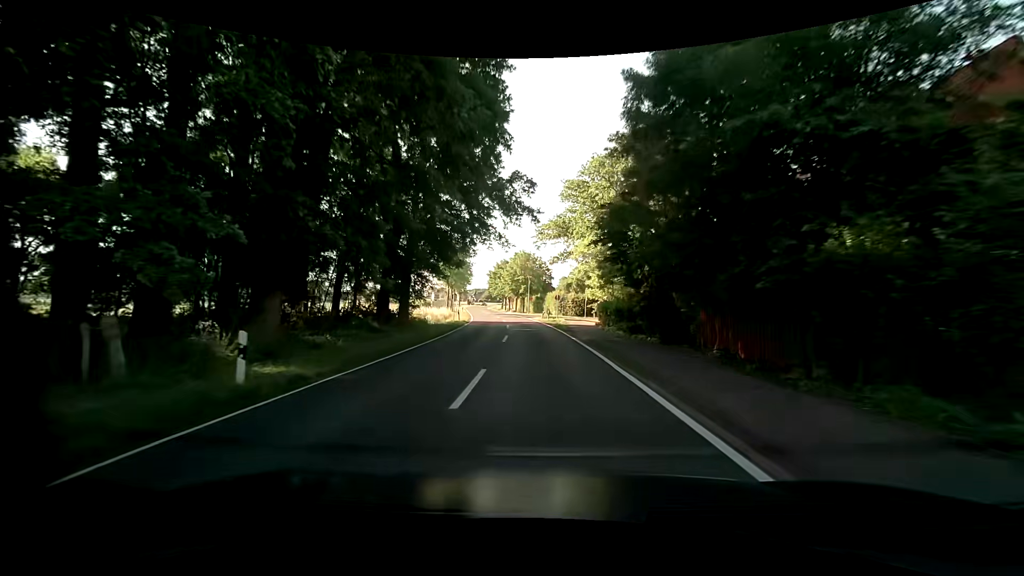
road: tertiary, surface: asphalt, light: Day
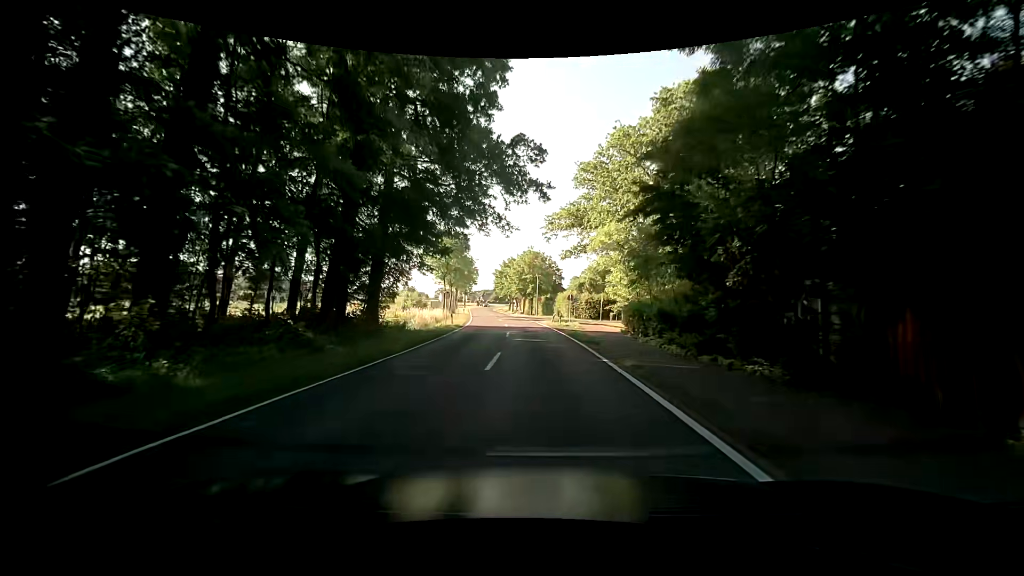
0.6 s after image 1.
(-0.1, +7.9) m; -1°
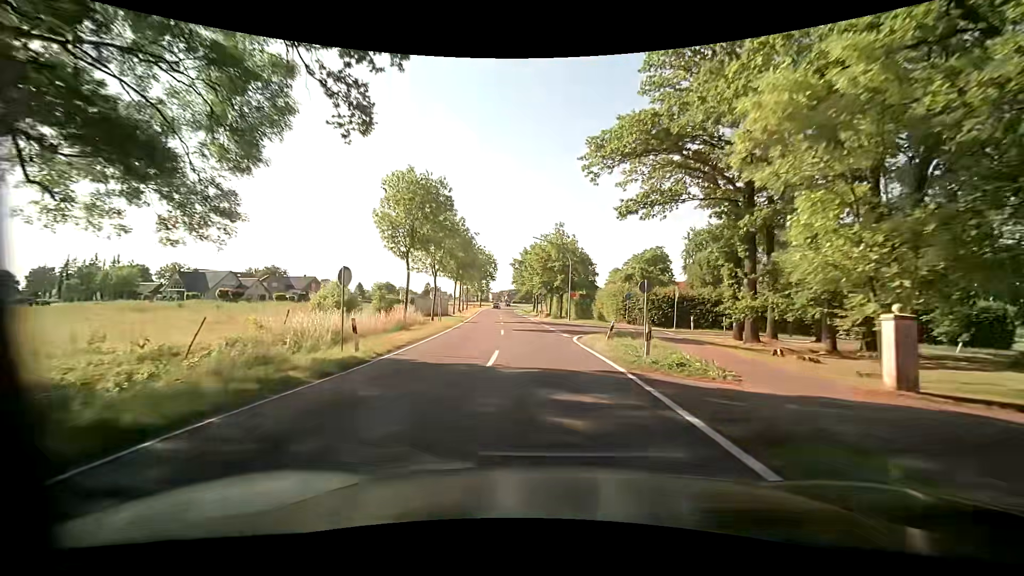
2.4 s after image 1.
(-0.7, +23.7) m; -4°
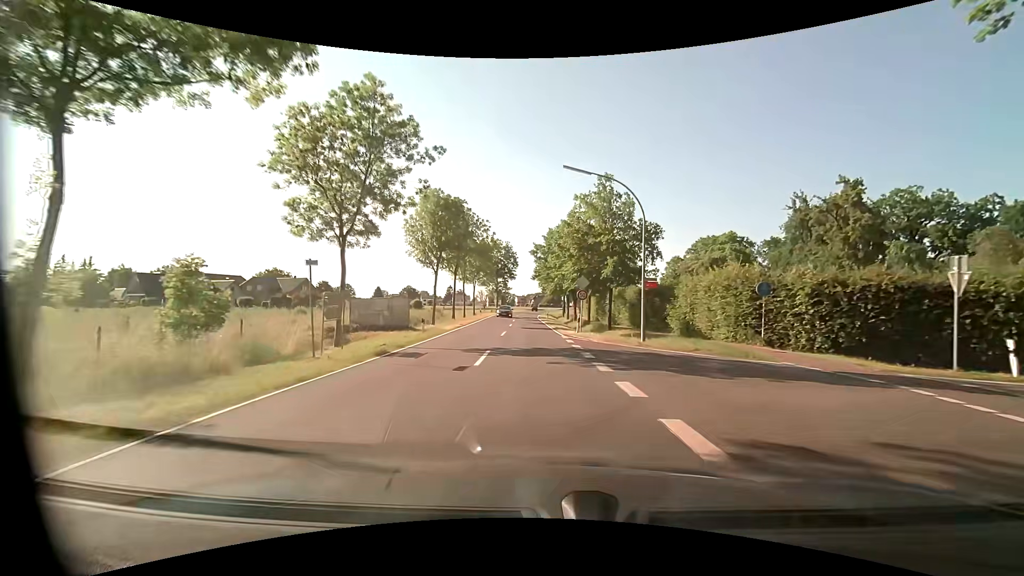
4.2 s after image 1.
(-0.6, +23.8) m; -3°
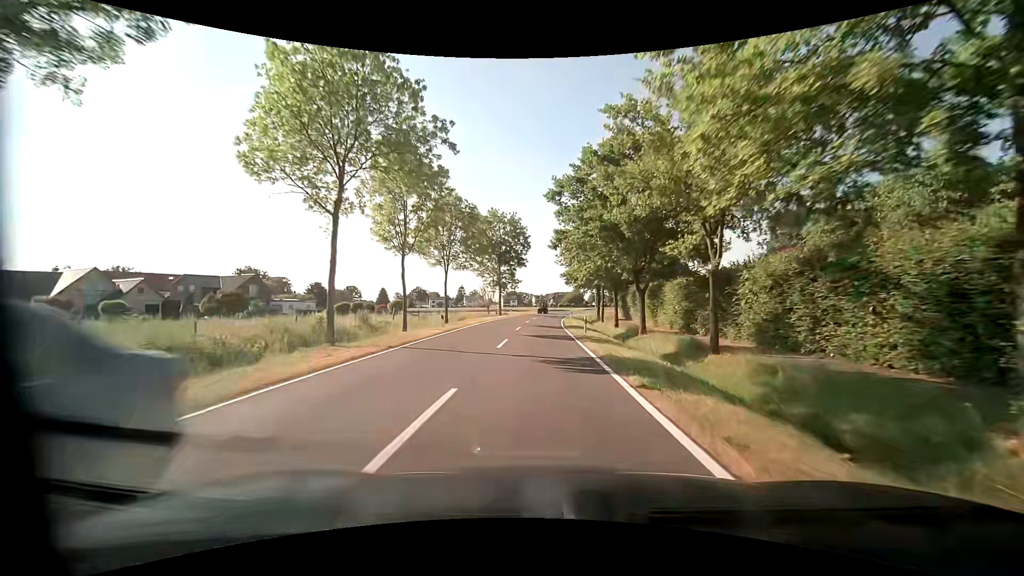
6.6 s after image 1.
(-1.1, +31.7) m; -3°
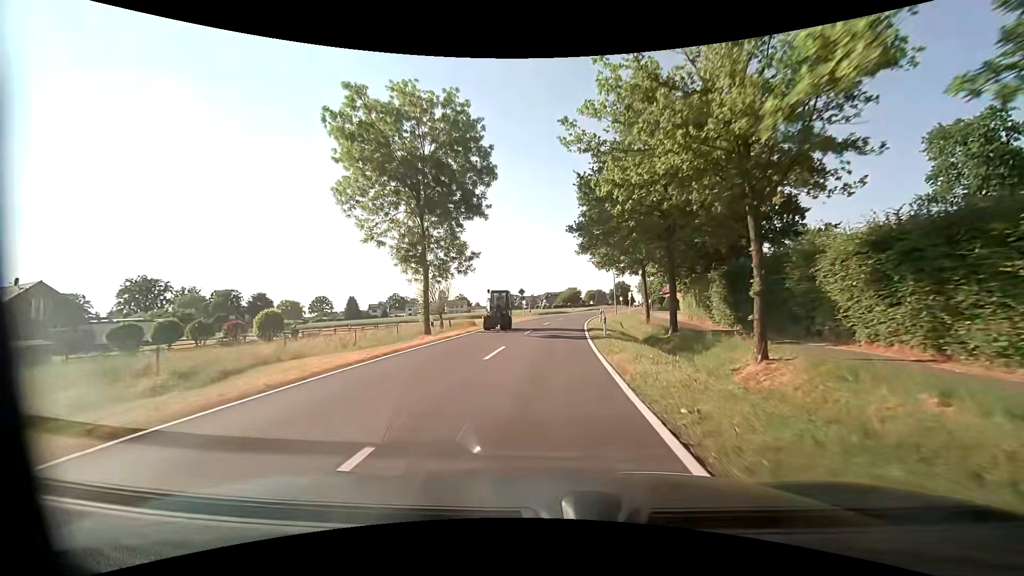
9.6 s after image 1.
(+0.1, +39.5) m; +1°
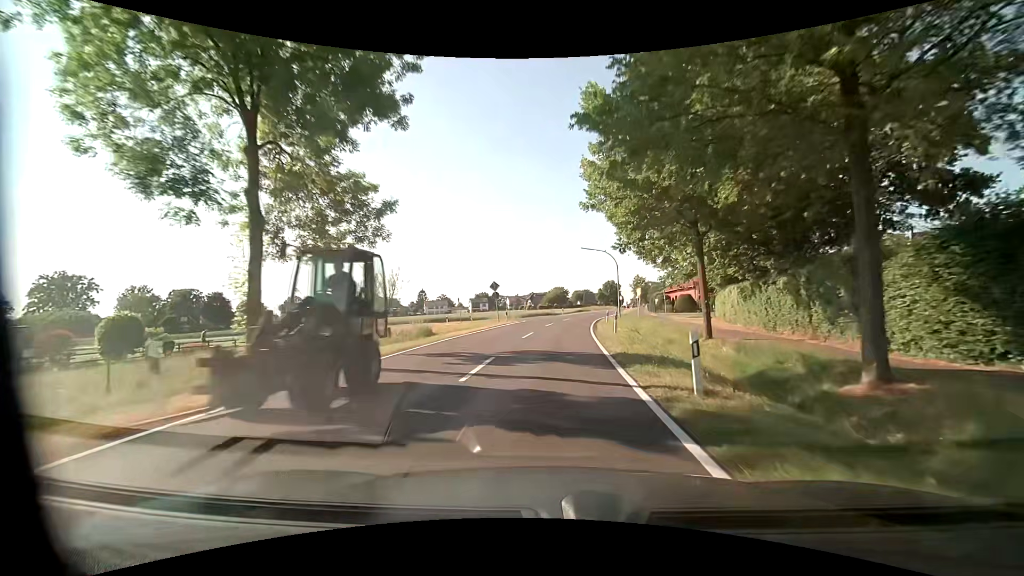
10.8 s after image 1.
(+0.2, +15.8) m; +2°
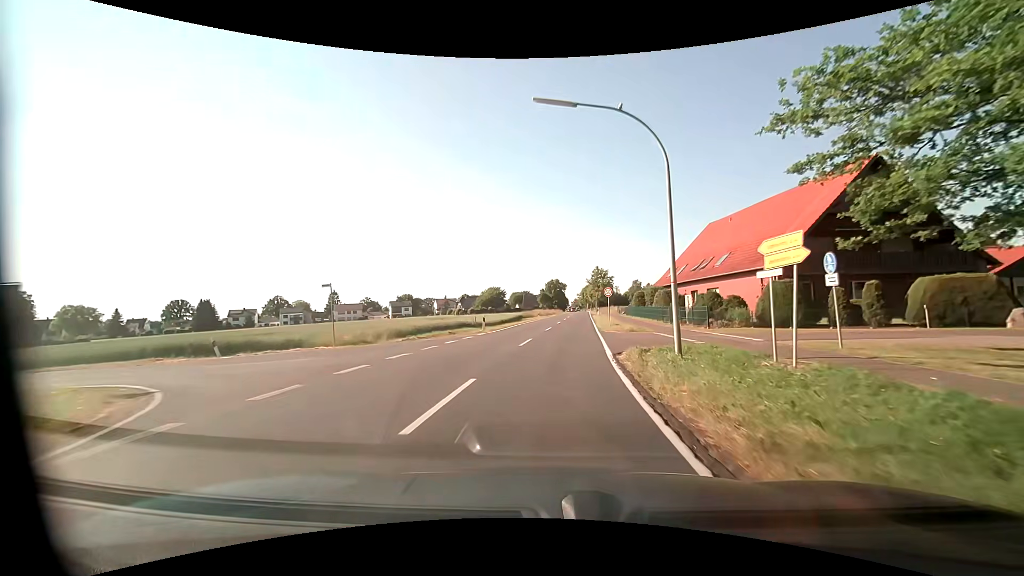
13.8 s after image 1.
(+2.3, +39.4) m; +7°
(0, +10) (+1, +20) (+1, +30) (+2, +40) (+3, +50) (+4, +60) (+5, +70) (+6, +80) (+7, +90) (+8, +100) m
